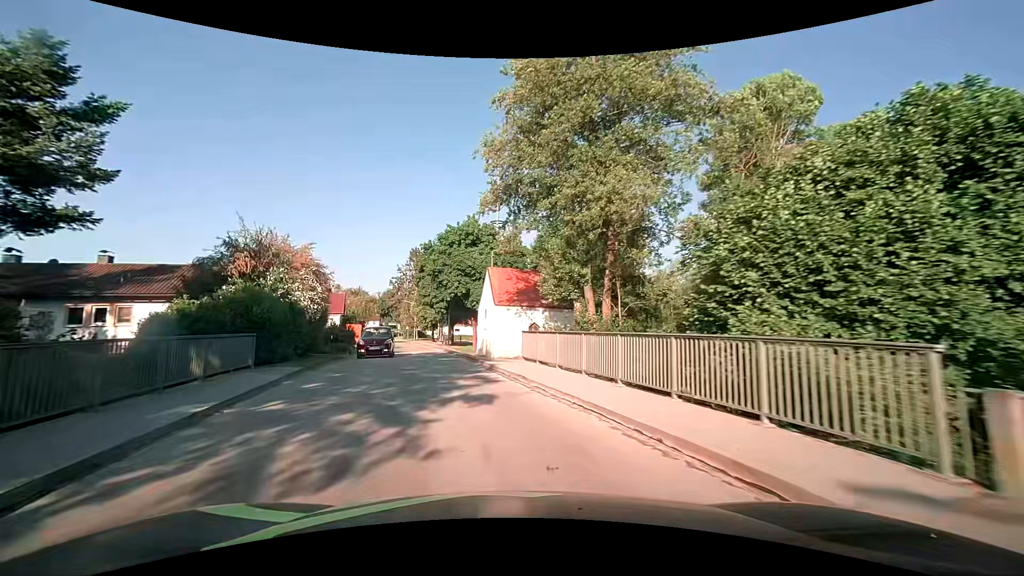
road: tertiary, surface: asphalt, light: Day
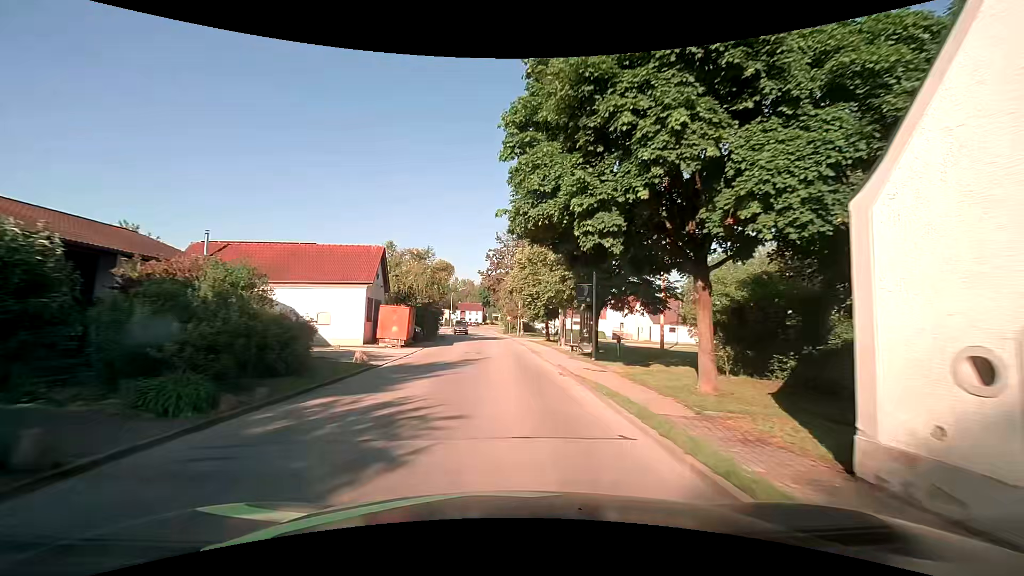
(-5.3, +31.1) m; -13°
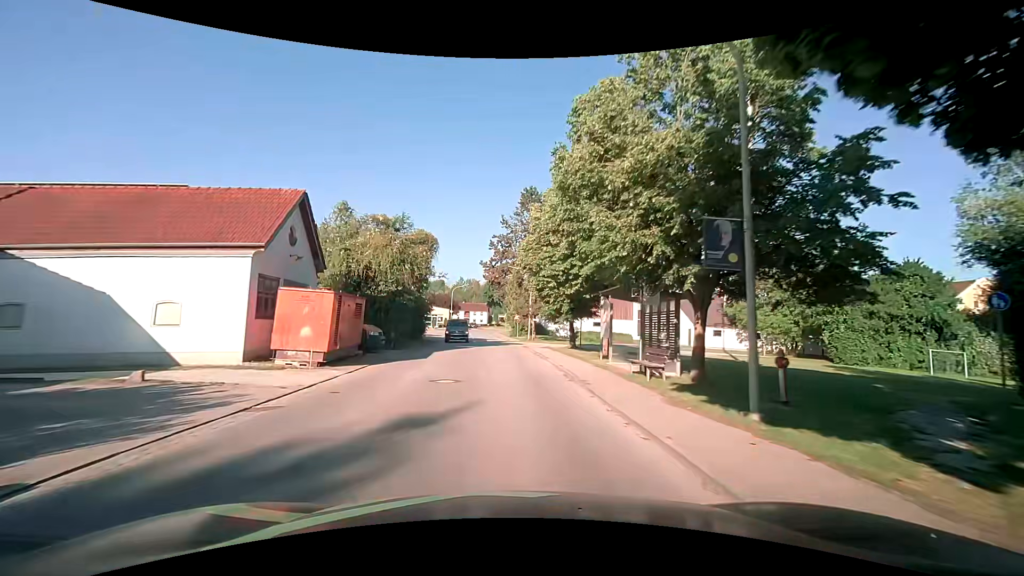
(-0.1, +13.3) m; 0°
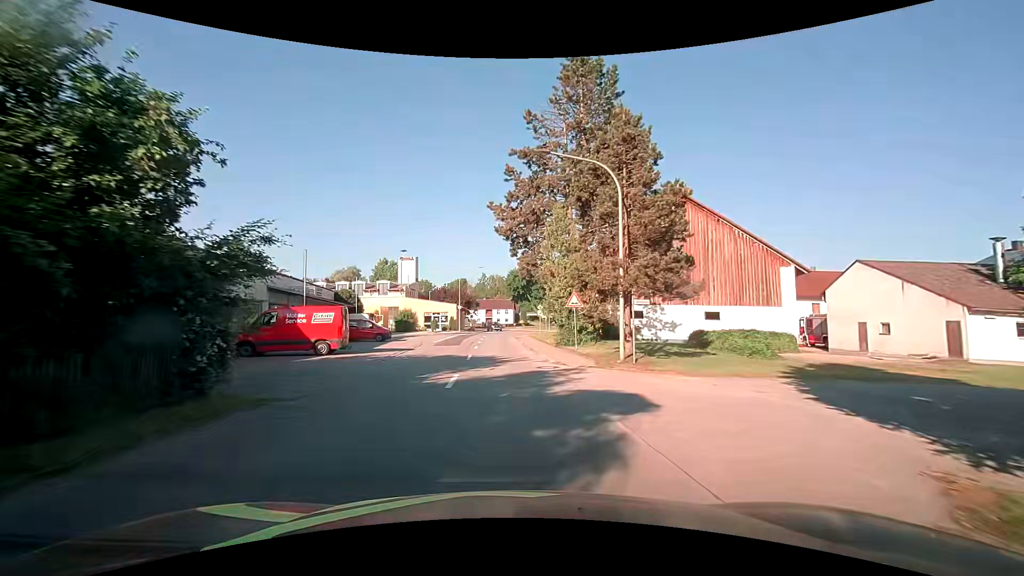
(-0.9, +32.3) m; -4°
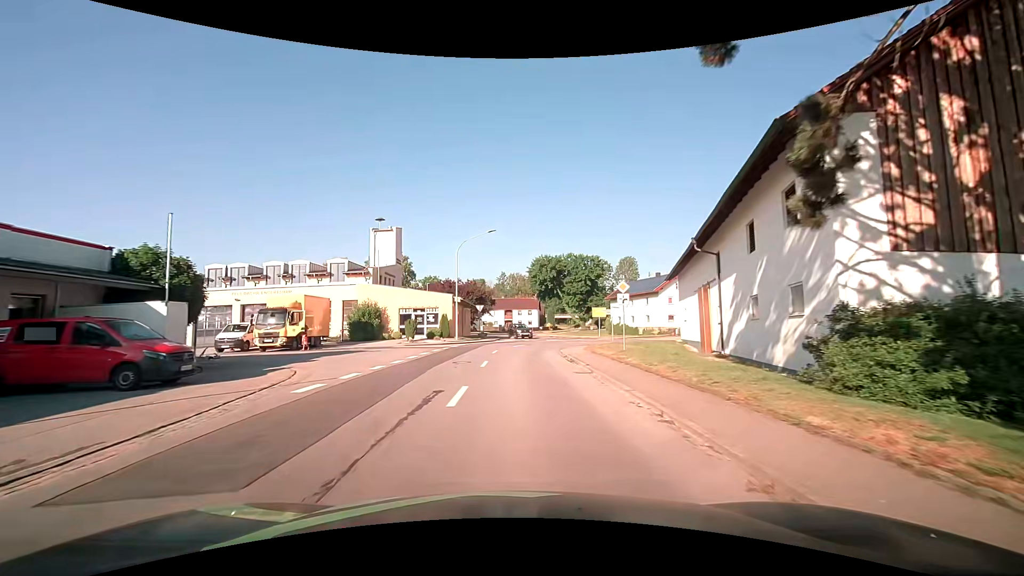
(-0.4, +29.6) m; -2°
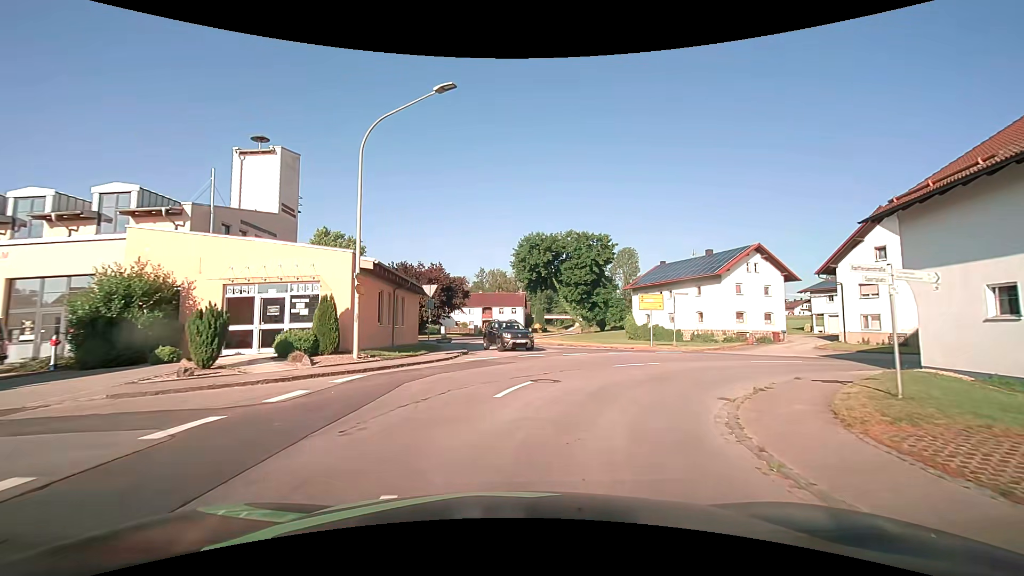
(+0.2, +25.5) m; +3°
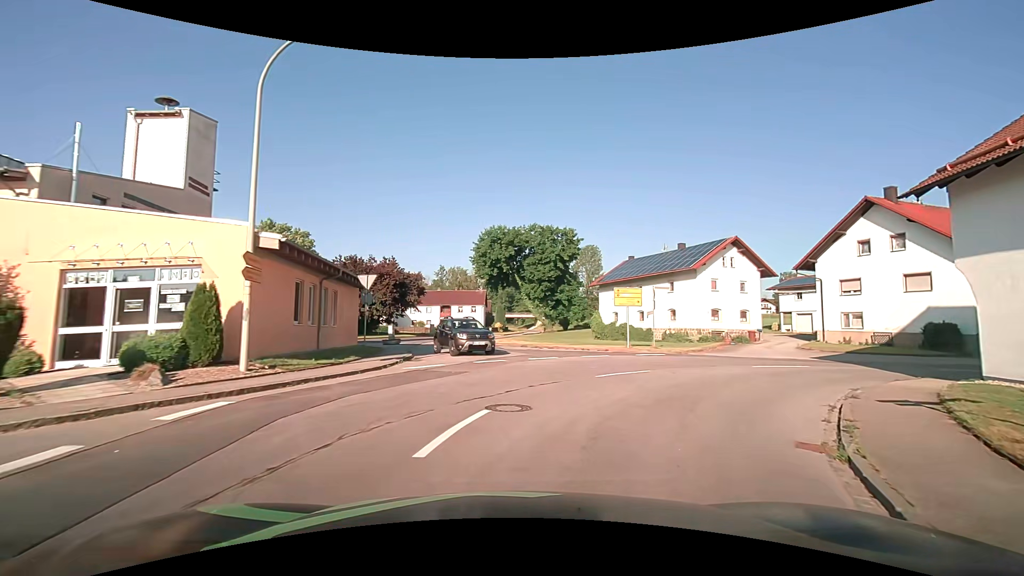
(+0.1, +4.4) m; +4°
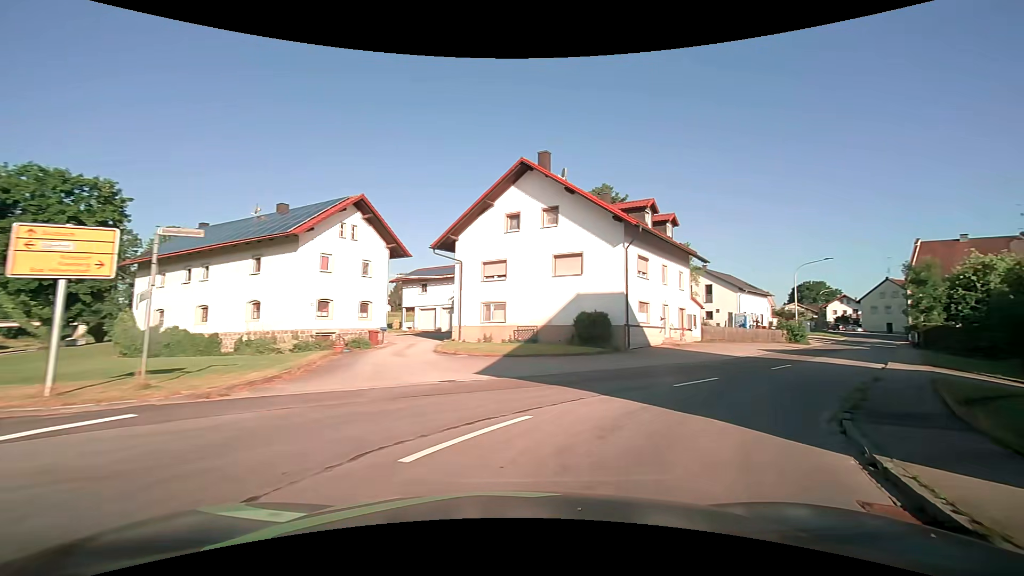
(+5.2, +14.8) m; +41°
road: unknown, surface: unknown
(+2, +10) (+8, +18) (+15, +25) (+22, +33) (+28, +40) (+34, +48) (+41, +56) (+47, +63) (+54, +71) (+61, +77) m
